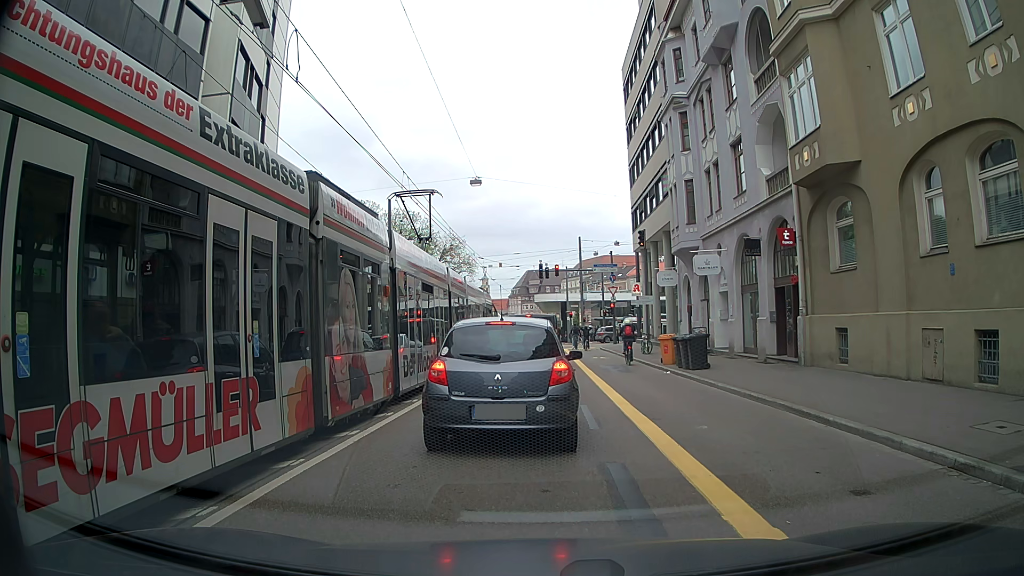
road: tertiary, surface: asphalt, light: Day
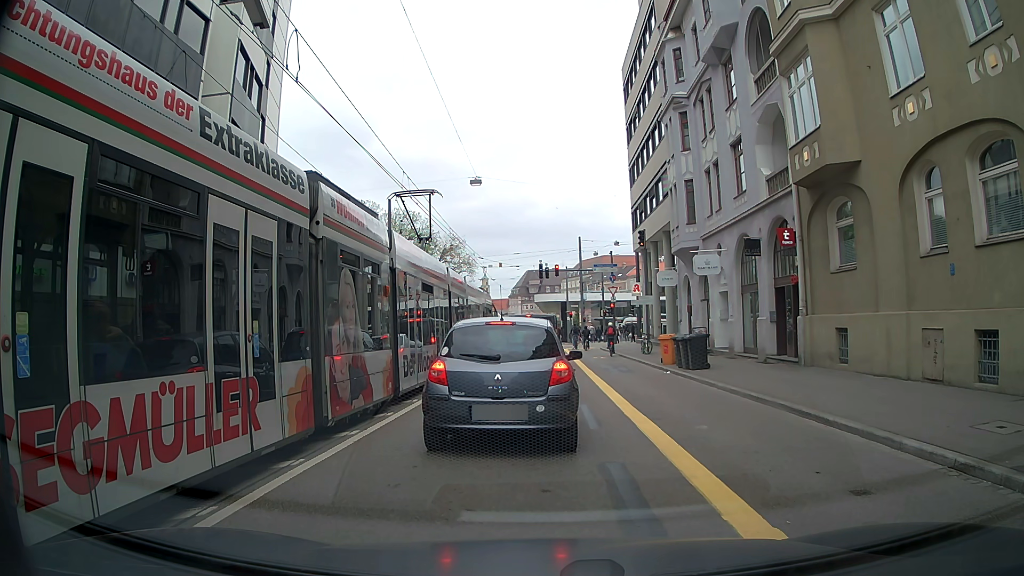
(0.0, 0.0) m; 0°
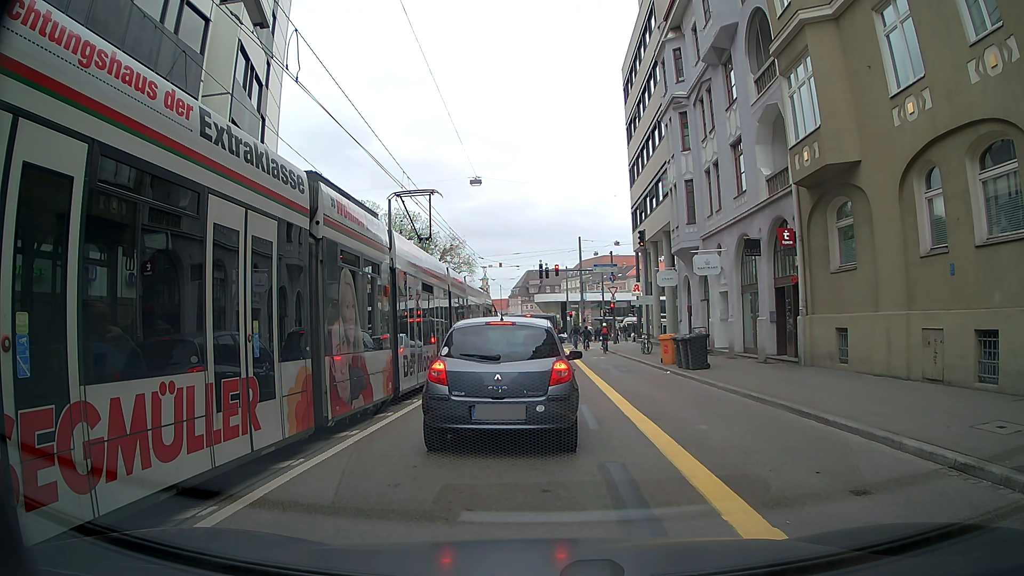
(0.0, 0.0) m; 0°
